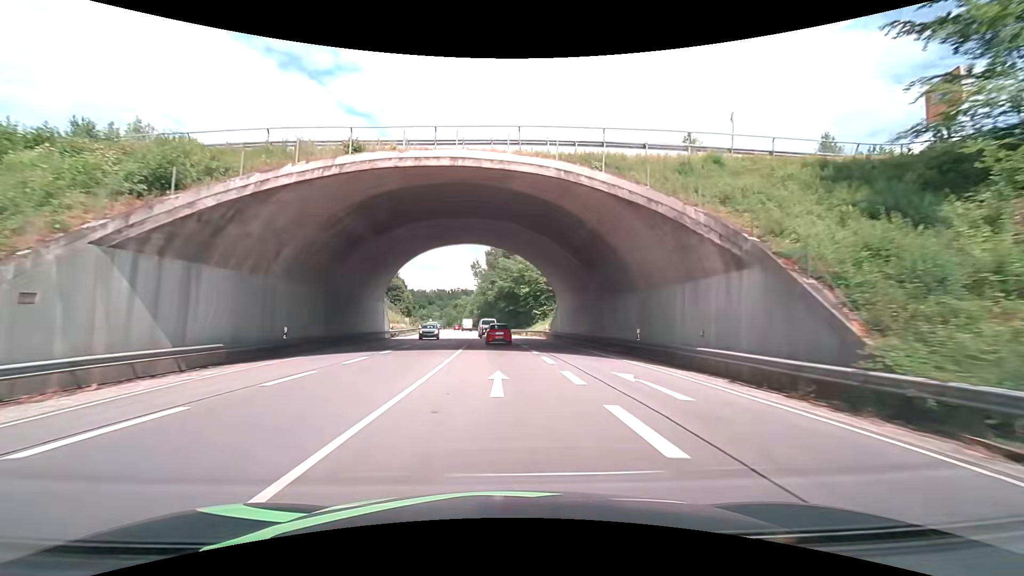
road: primary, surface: asphalt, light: Day
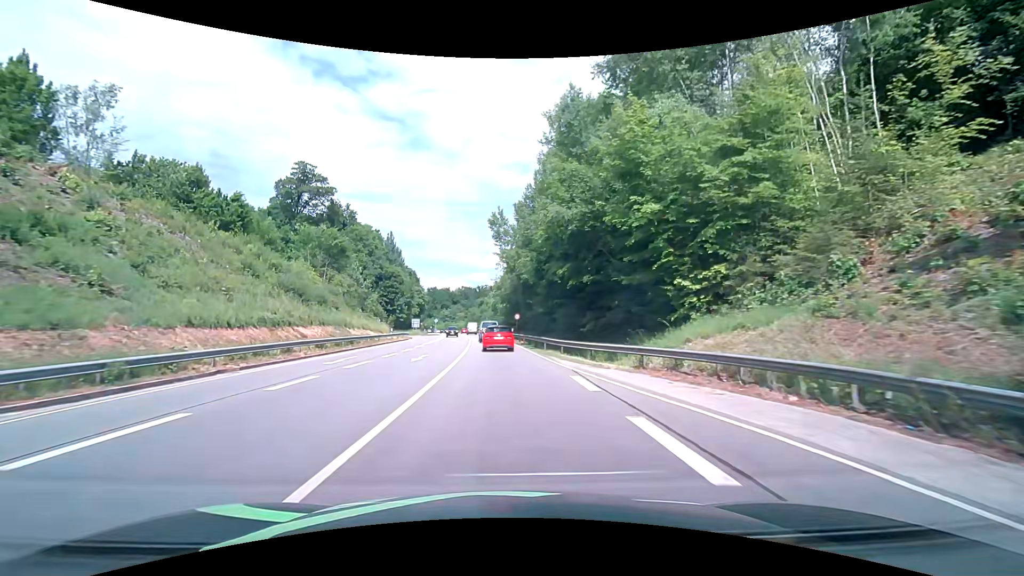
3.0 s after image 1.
(-1.6, +48.1) m; -3°
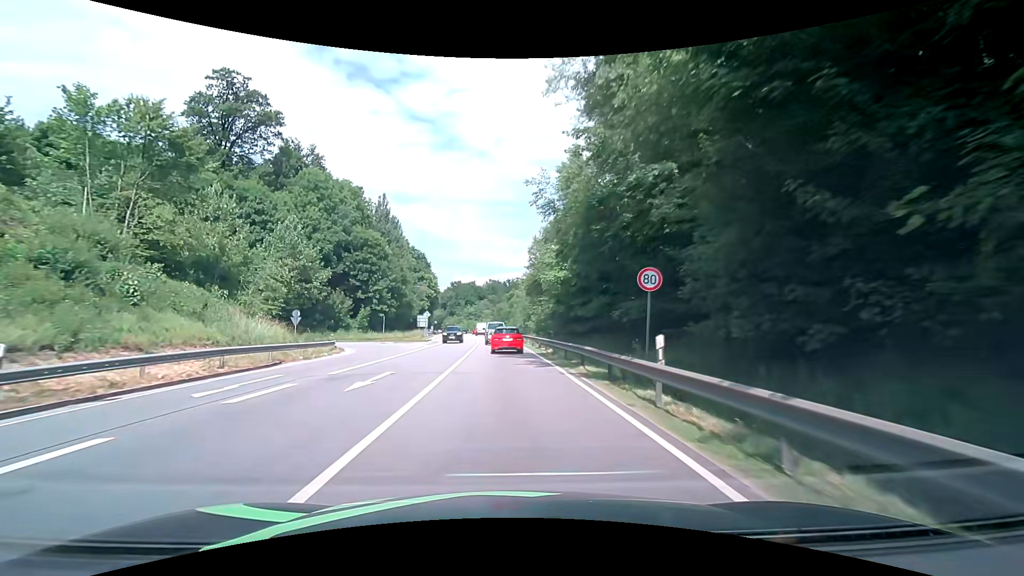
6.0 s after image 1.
(-2.2, +44.2) m; -4°
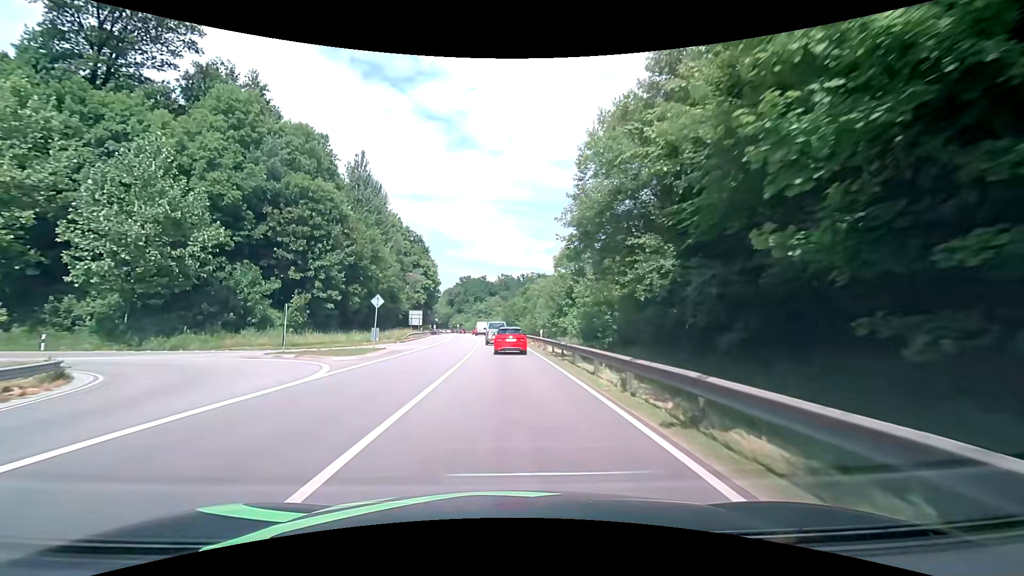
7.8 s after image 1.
(-0.5, +26.0) m; -2°
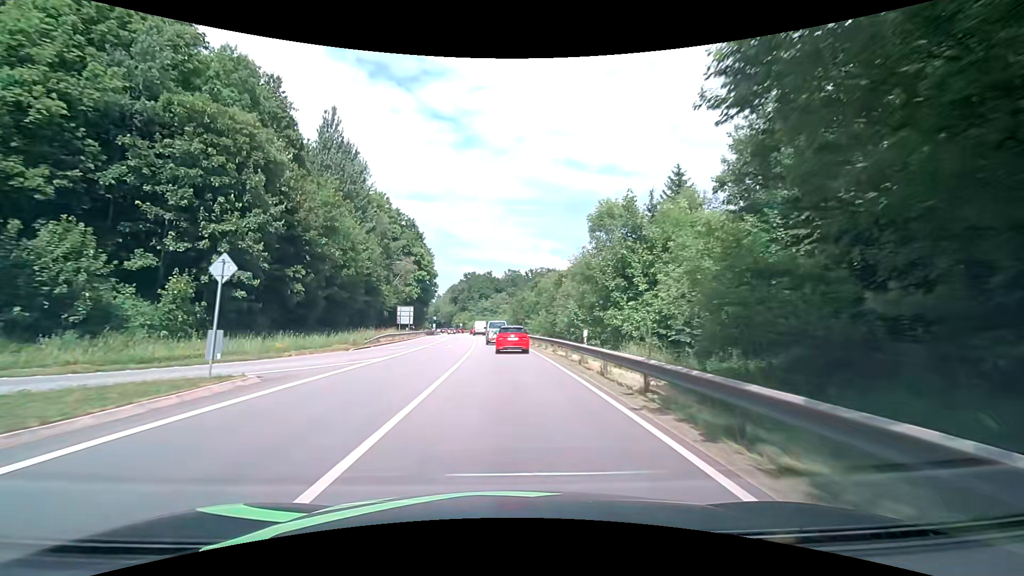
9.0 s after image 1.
(-0.2, +17.0) m; 0°
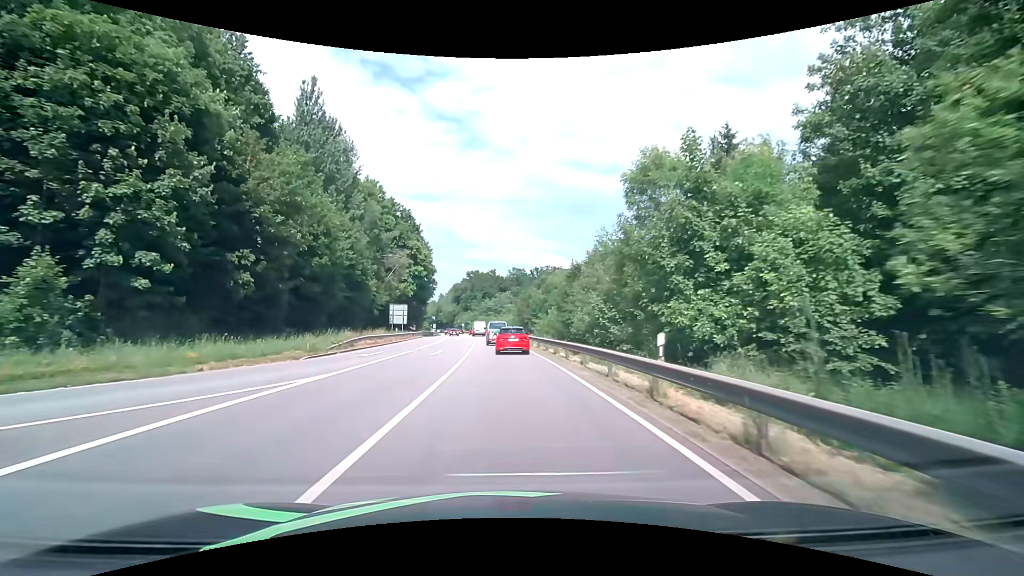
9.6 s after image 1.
(-0.1, +8.4) m; -1°
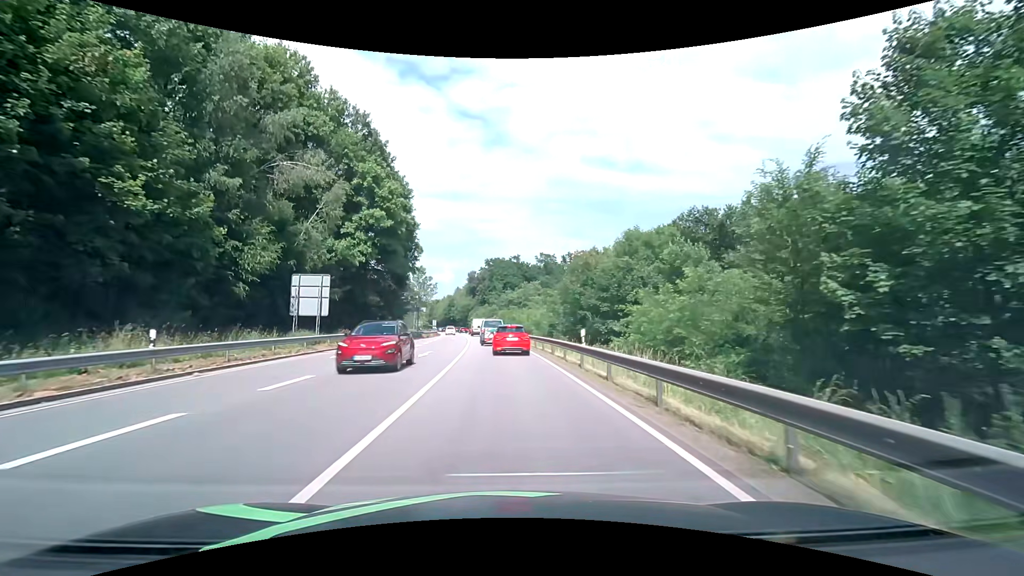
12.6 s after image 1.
(-1.0, +40.4) m; -3°
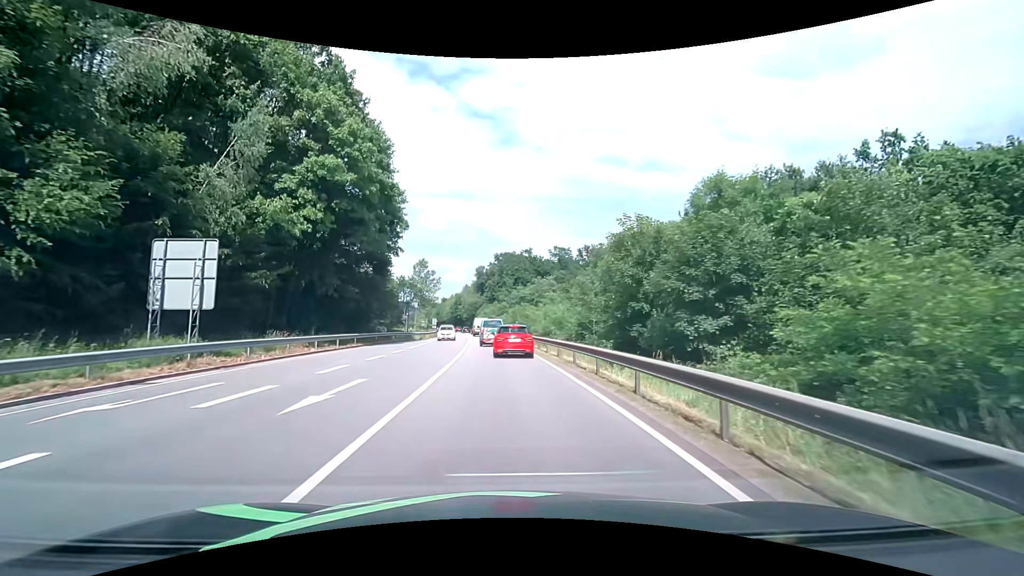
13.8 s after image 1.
(-0.2, +14.3) m; -1°
(0, +10) (0, +20) (-1, +30) (-1, +40) (-2, +50) (-3, +60) (-4, +70) (-5, +80) (-6, +90) (-7, +100) m
